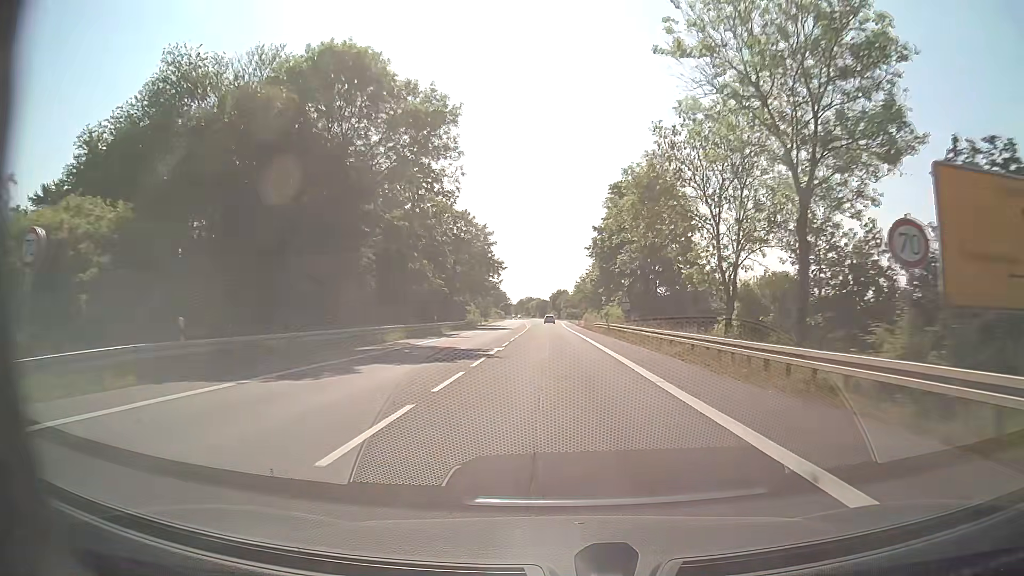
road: secondary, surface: asphalt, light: Day
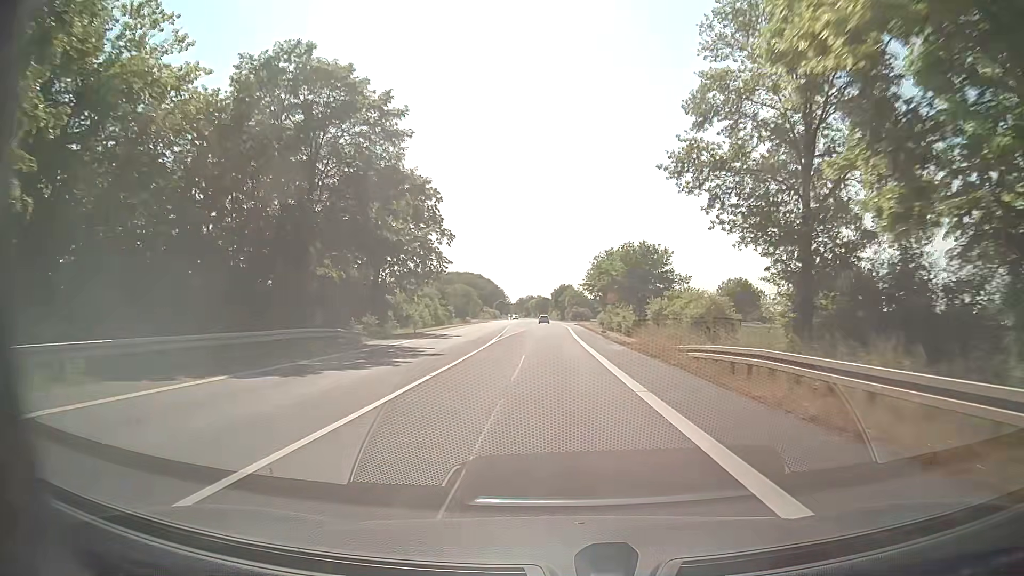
(0.0, +47.3) m; 0°
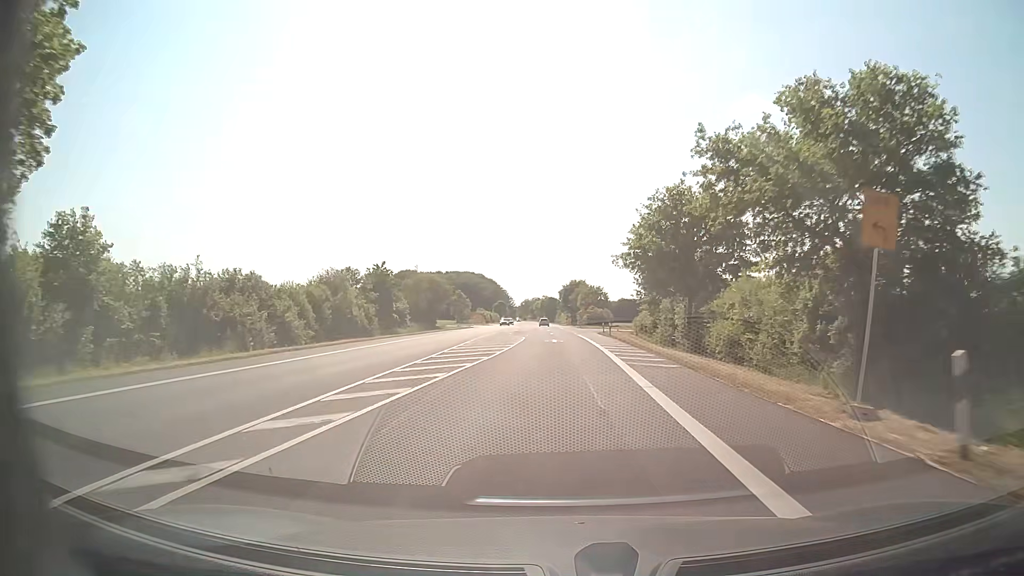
(-0.3, +45.1) m; -1°
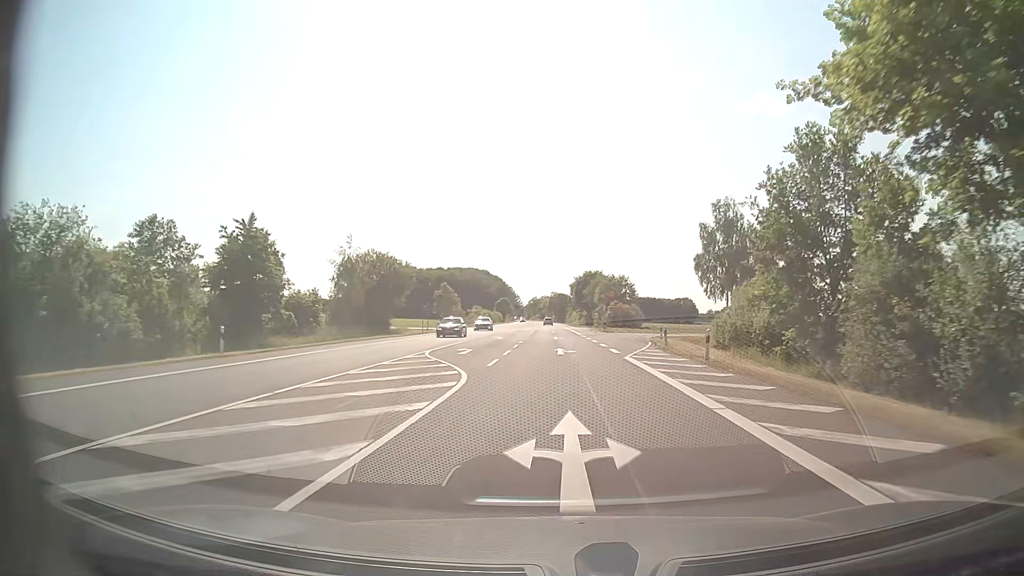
(-0.2, +34.2) m; -1°
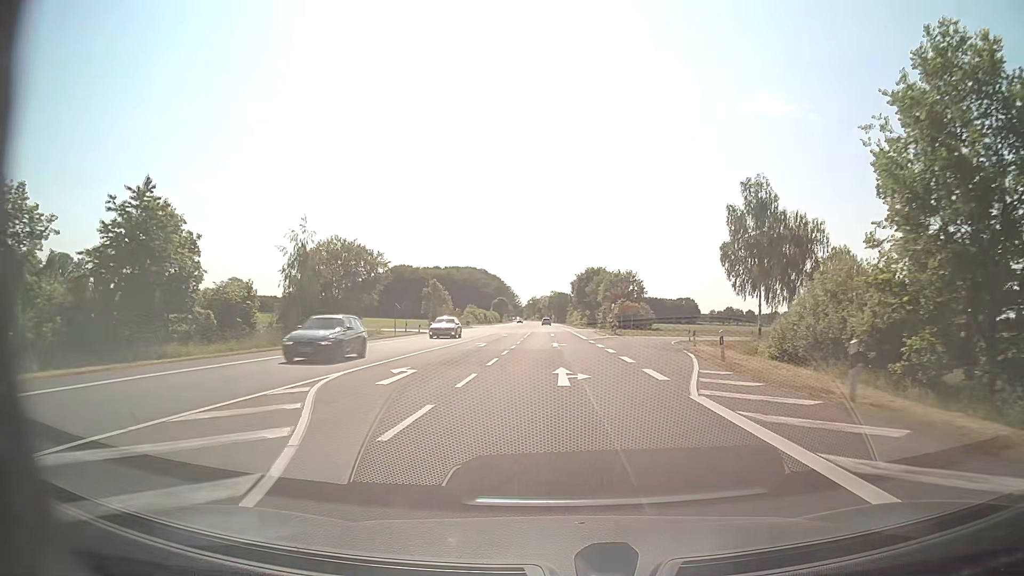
(0.0, +11.4) m; 0°
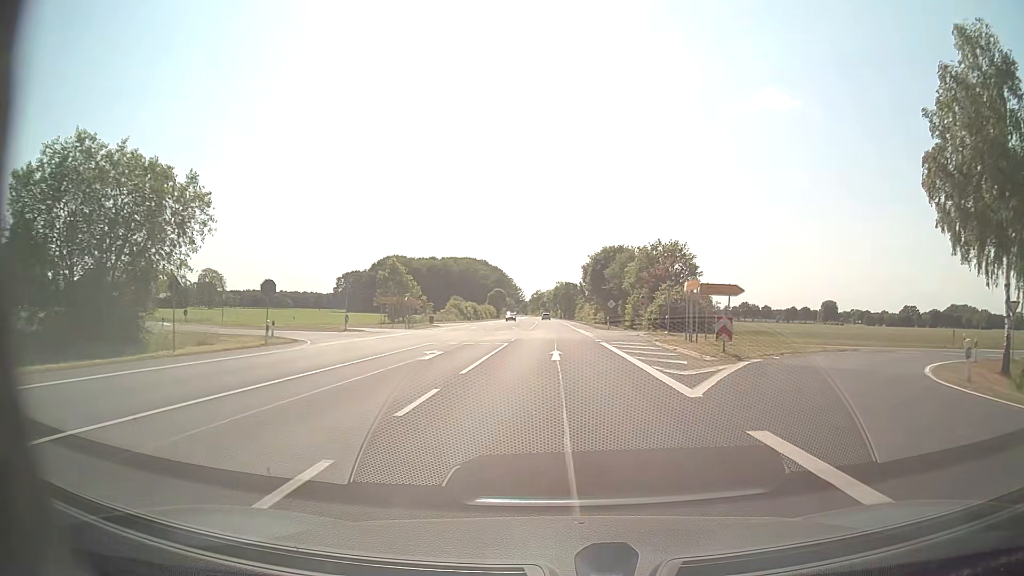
(-0.1, +34.4) m; 0°
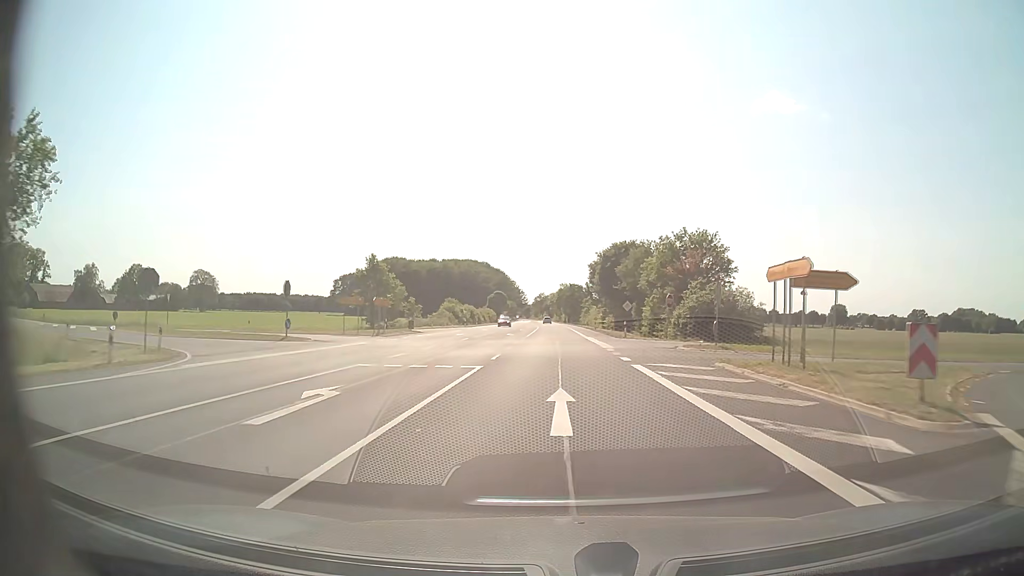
(0.0, +11.5) m; 0°
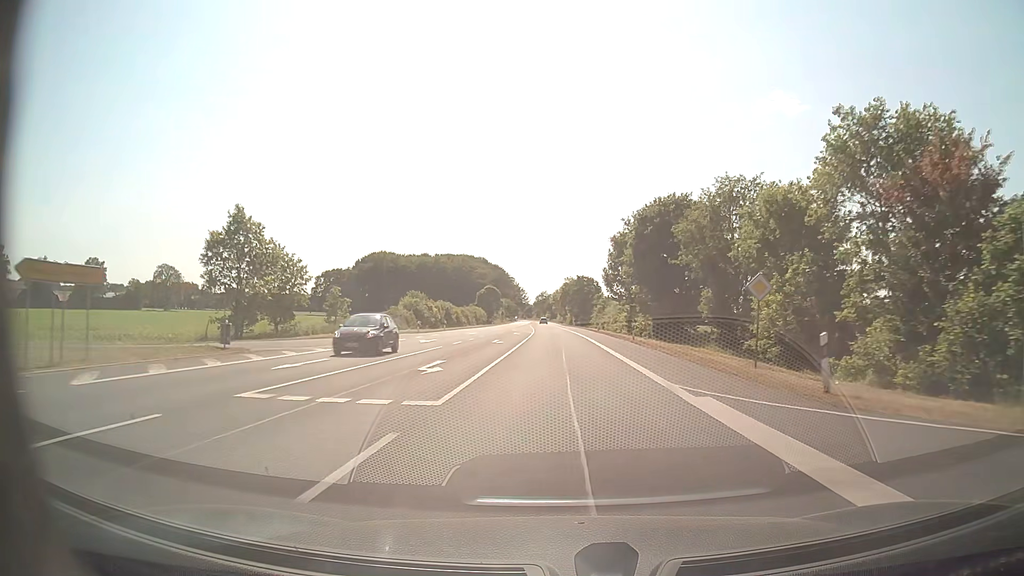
(-0.2, +34.4) m; 0°
(0, +10) (0, +20) (0, +30) (0, +40) (0, +50) (0, +60) (0, +70) (-1, +80) (-1, +90) (-1, +100) m
